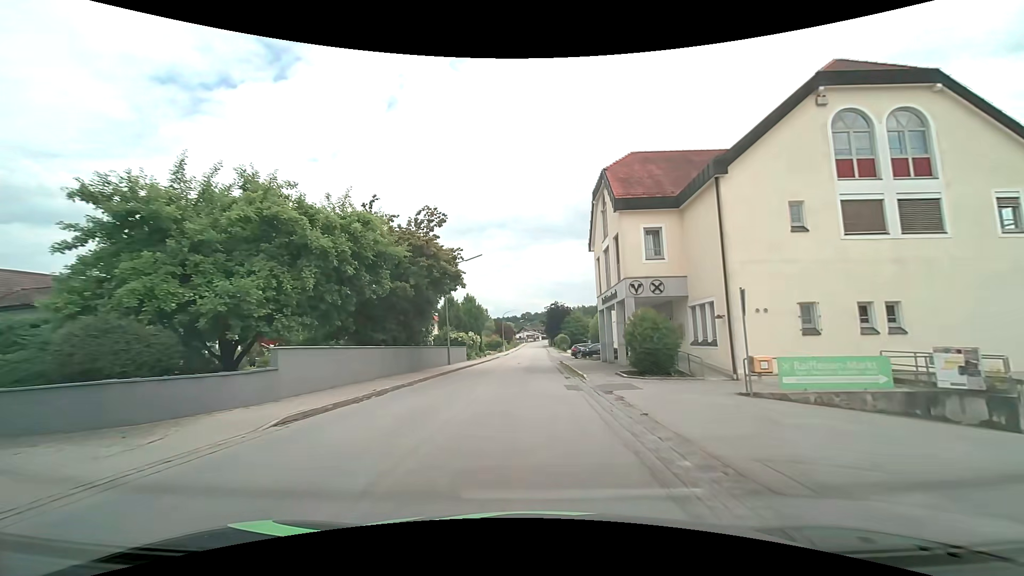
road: tertiary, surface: asphalt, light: Day
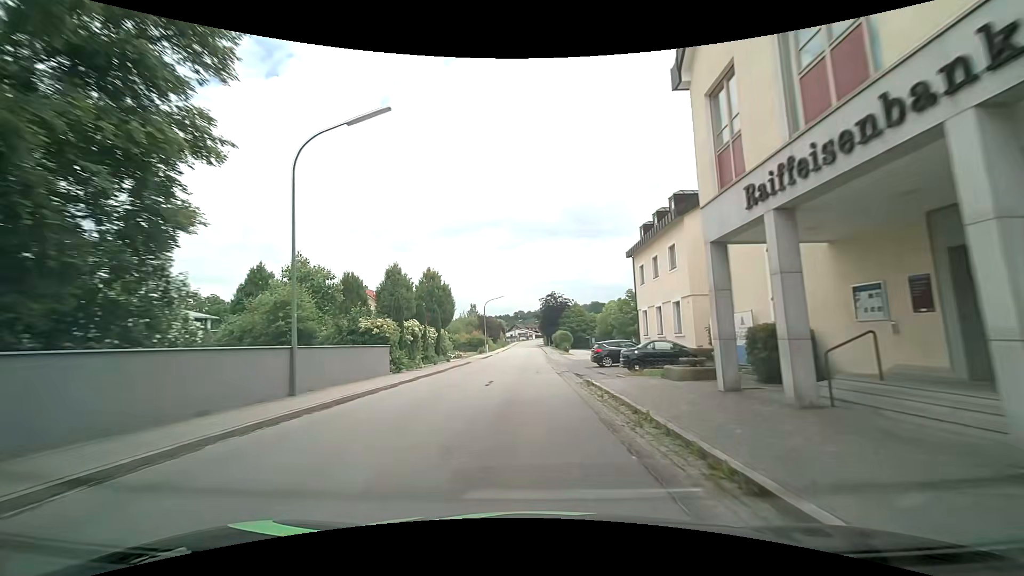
(+0.3, +22.8) m; +1°
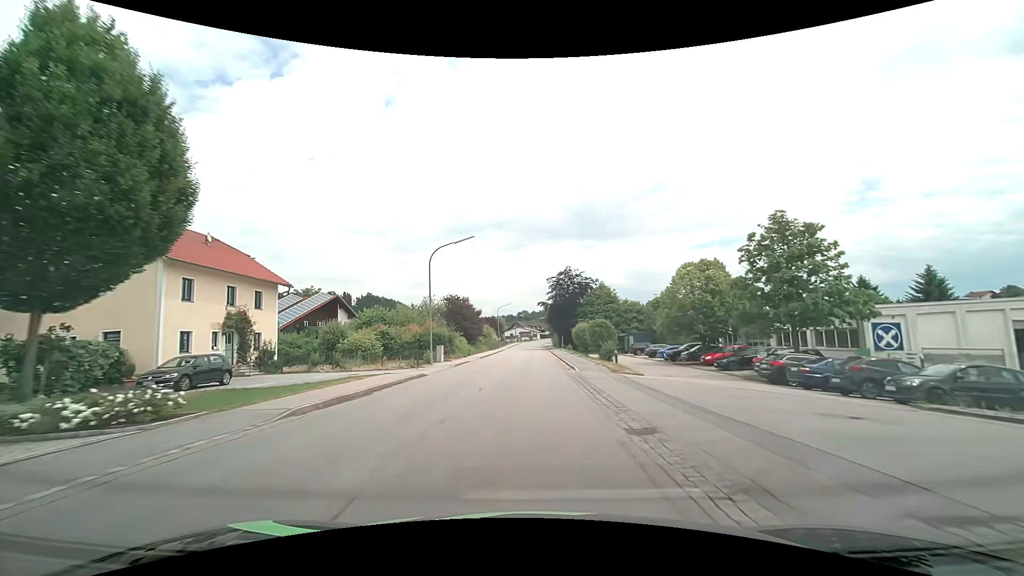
(-0.2, +38.4) m; -1°
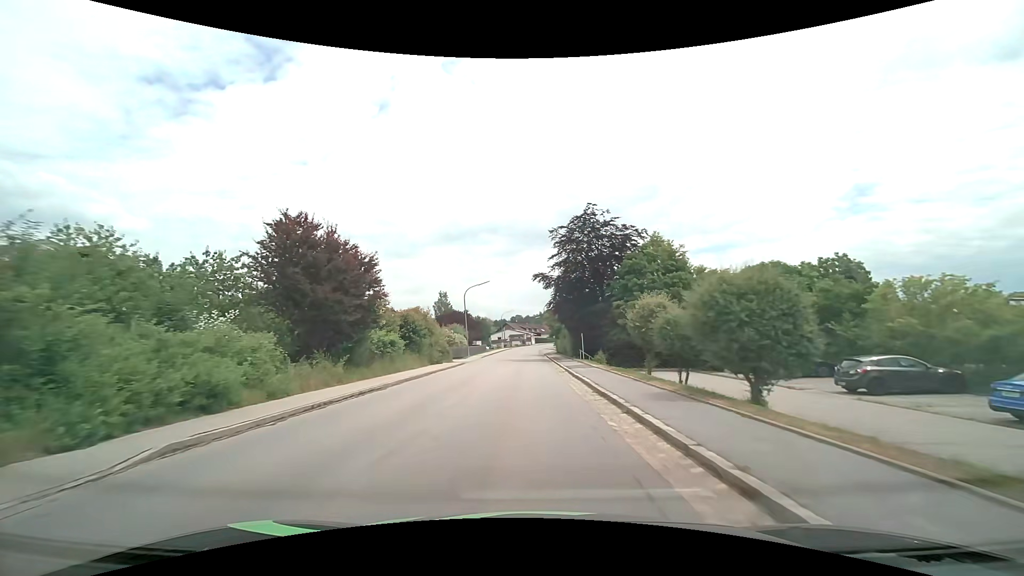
(+0.2, +37.0) m; +1°
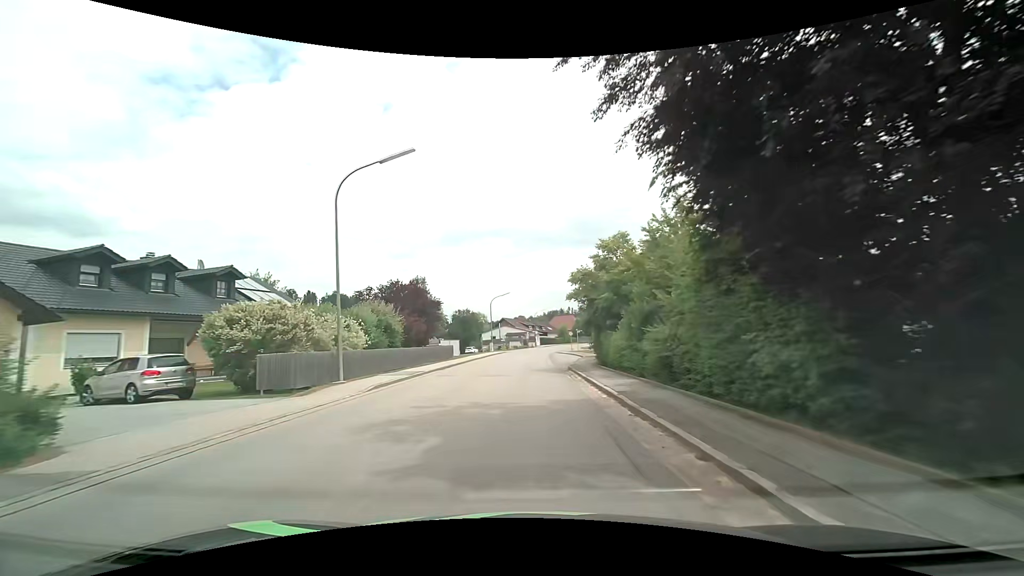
(-0.3, +36.2) m; -1°
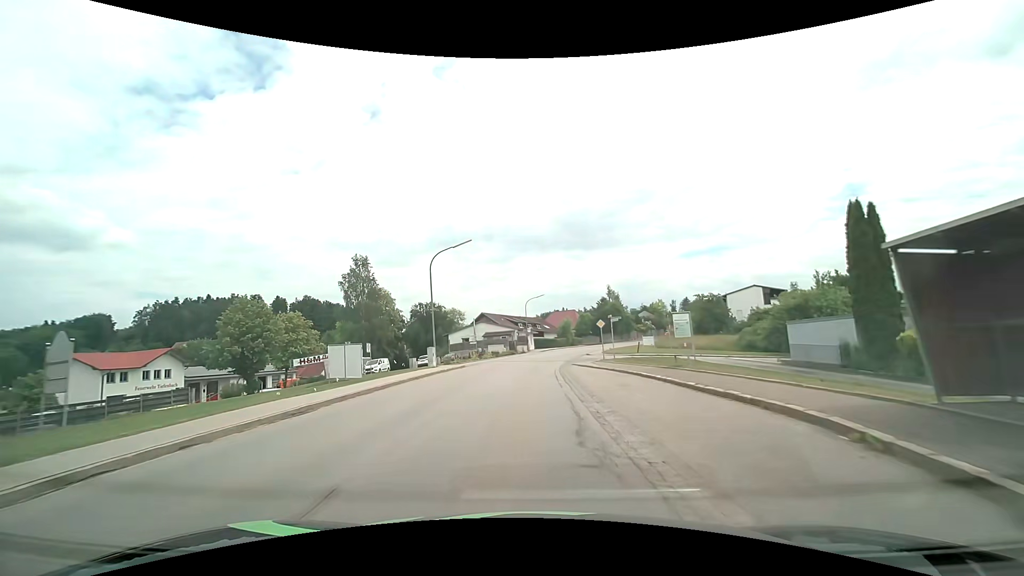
(+0.5, +35.7) m; +1°
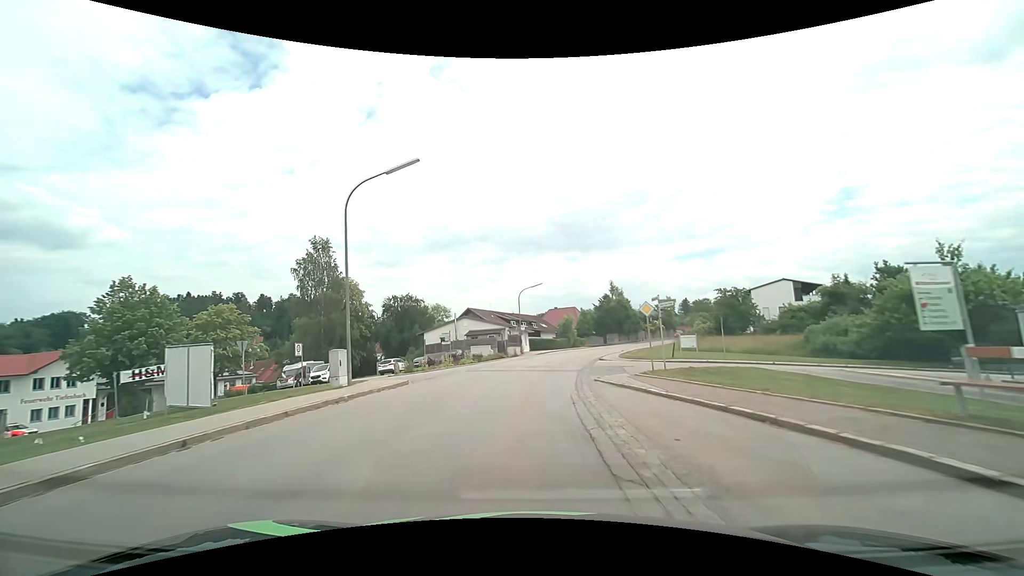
(0.0, +14.0) m; 0°
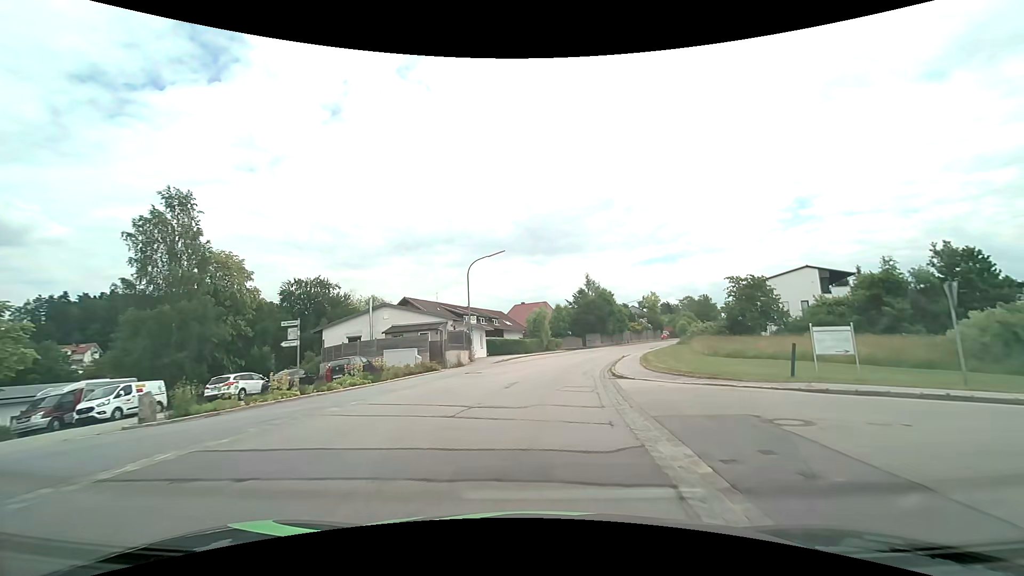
(+0.6, +20.7) m; +4°
(0, +10) (+1, +20) (+3, +30) (+5, +40) (+7, +49) (+10, +59) (+14, +68) (+18, +77) (+22, +86) (+27, +95) m
